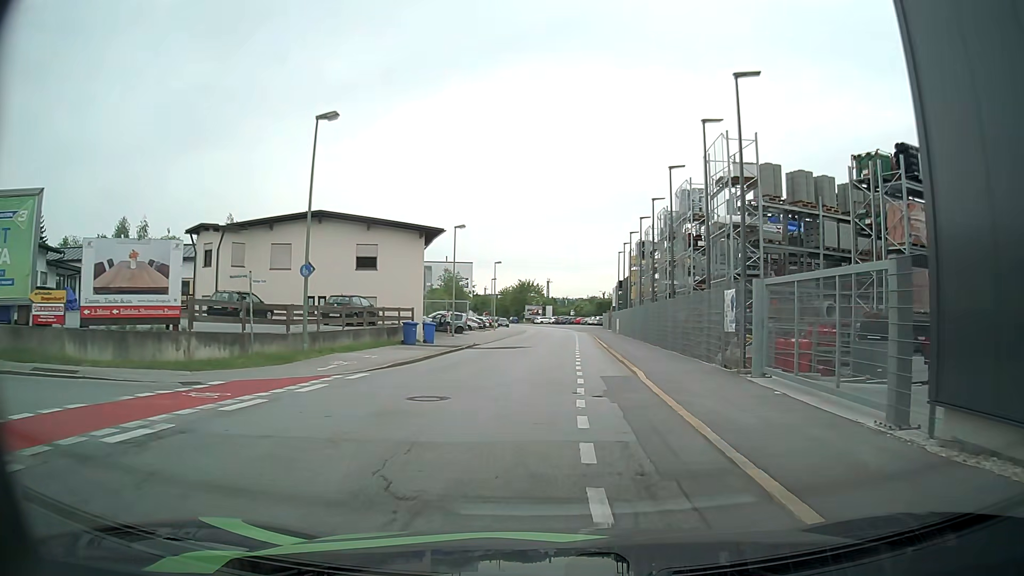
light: Day
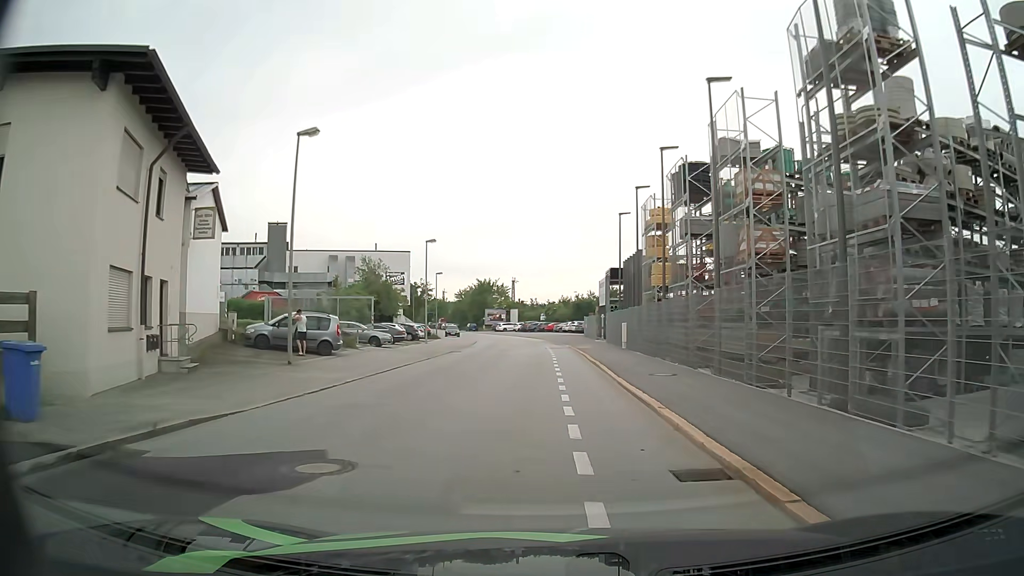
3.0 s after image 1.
(+0.8, +26.5) m; +3°
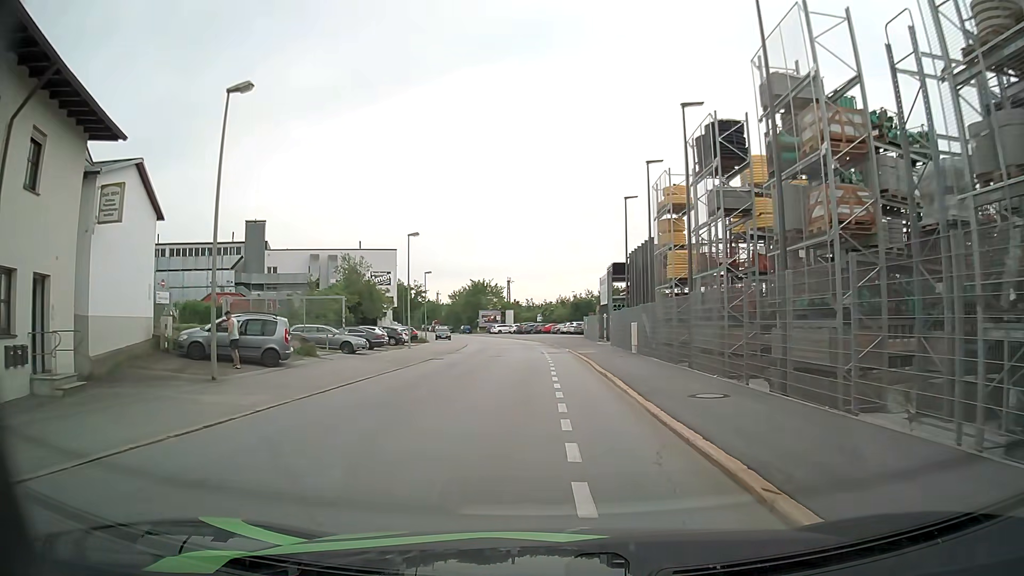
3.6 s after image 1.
(+0.1, +5.4) m; 0°
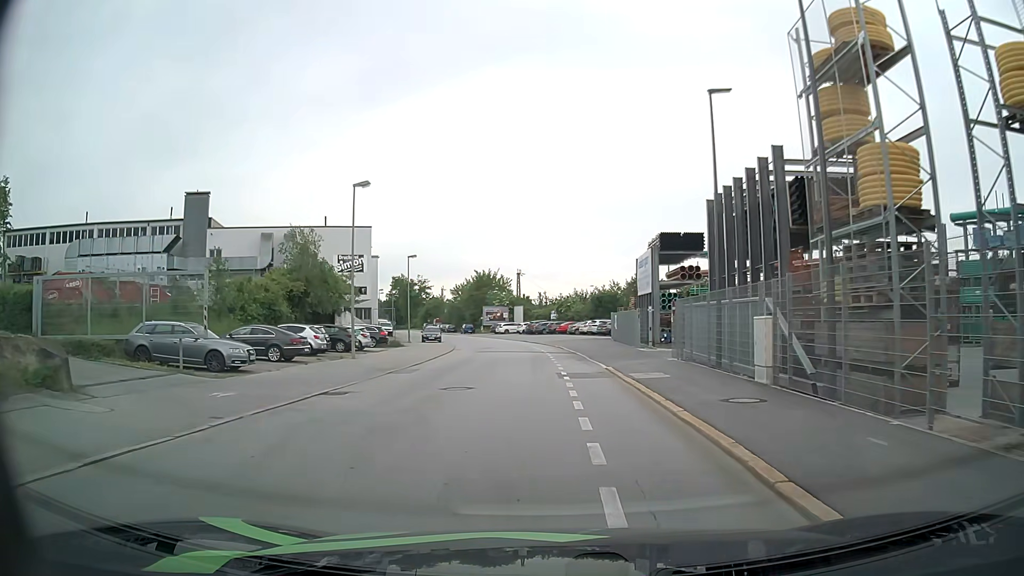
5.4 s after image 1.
(-0.2, +16.7) m; -2°
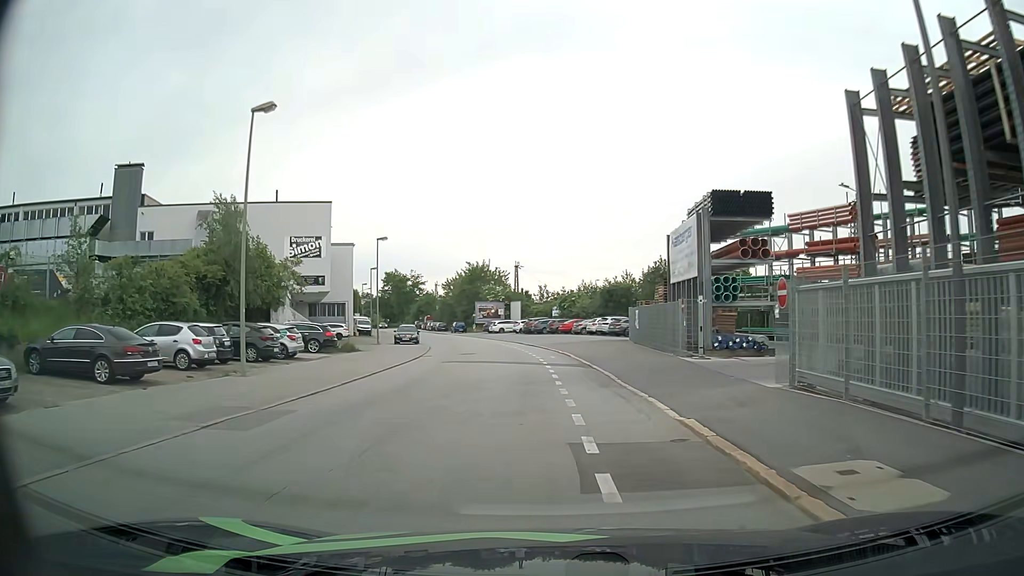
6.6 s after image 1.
(+0.1, +11.6) m; 0°
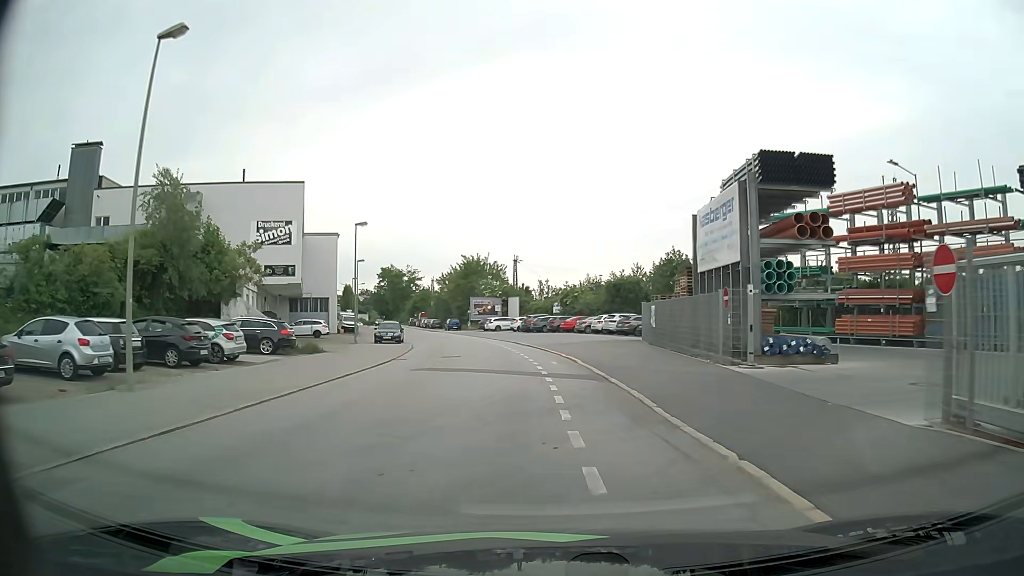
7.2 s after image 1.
(+0.1, +6.0) m; +1°
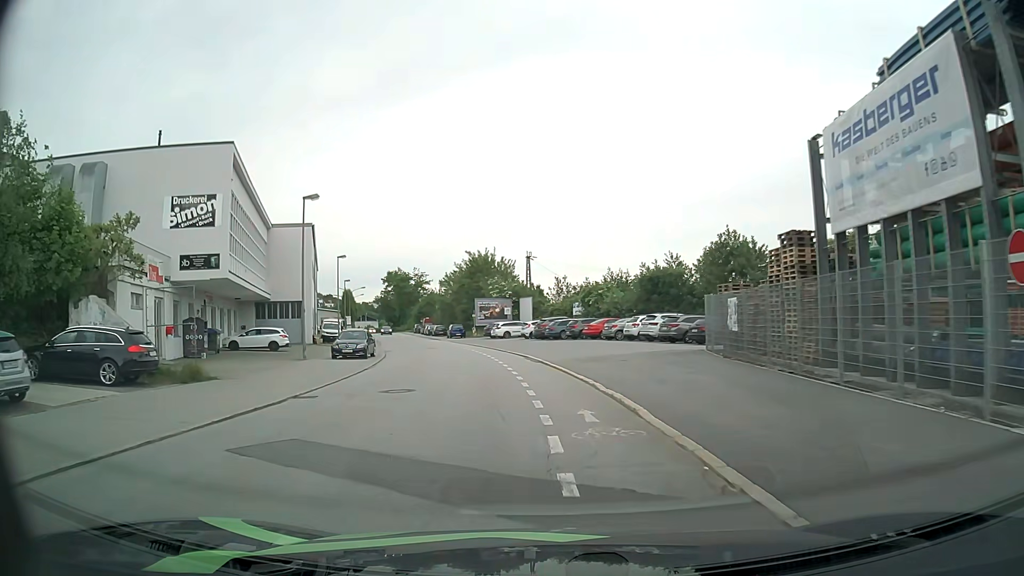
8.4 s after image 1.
(-0.1, +12.2) m; -2°
(0, +10) (-1, +20) (-3, +30) (-5, +40) (-7, +49) (-9, +59) (-12, +69) (-15, +78) (-17, +88) (-20, +98) m
